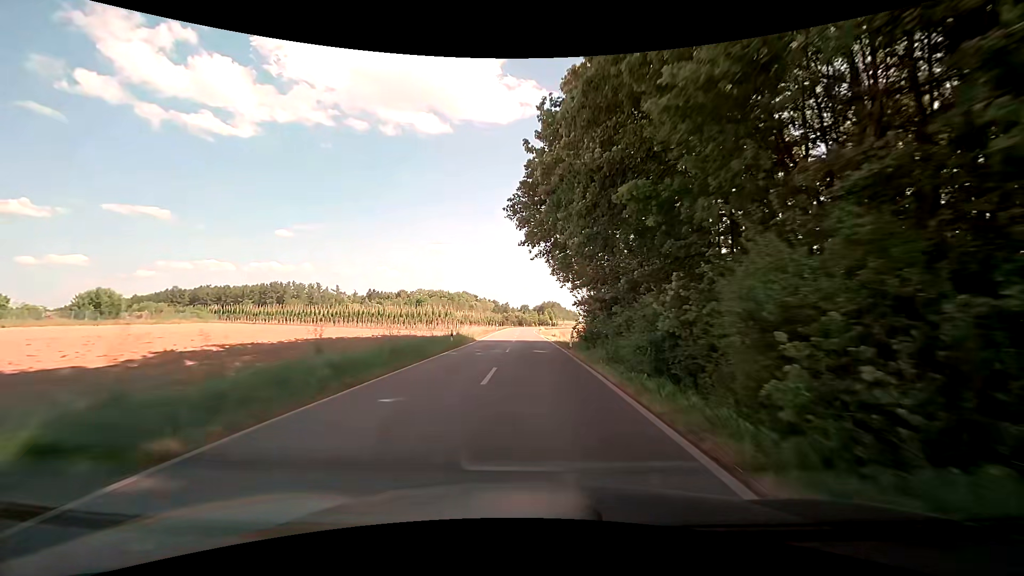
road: unclassified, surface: asphalt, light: Day
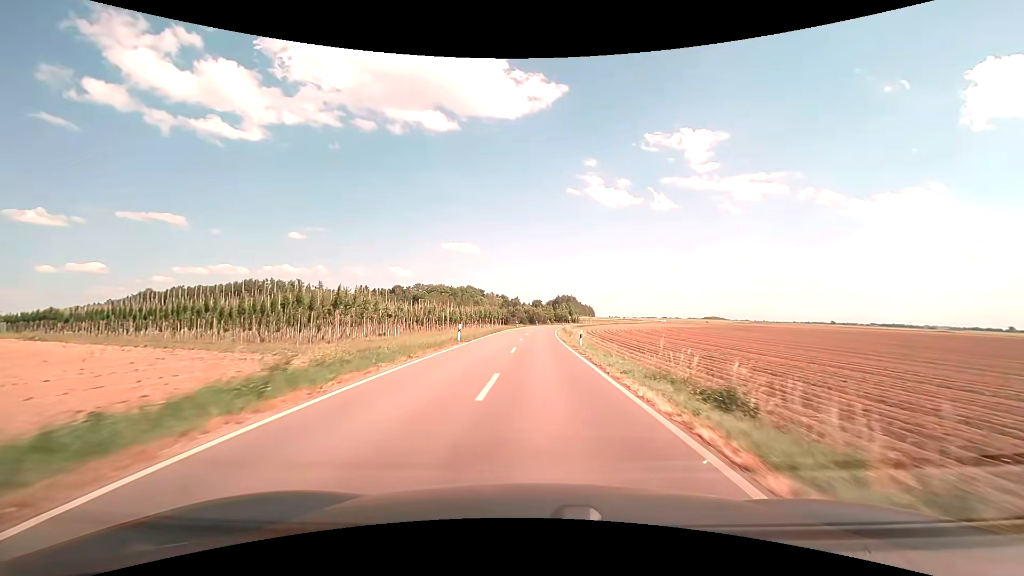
(-0.6, +50.9) m; -1°
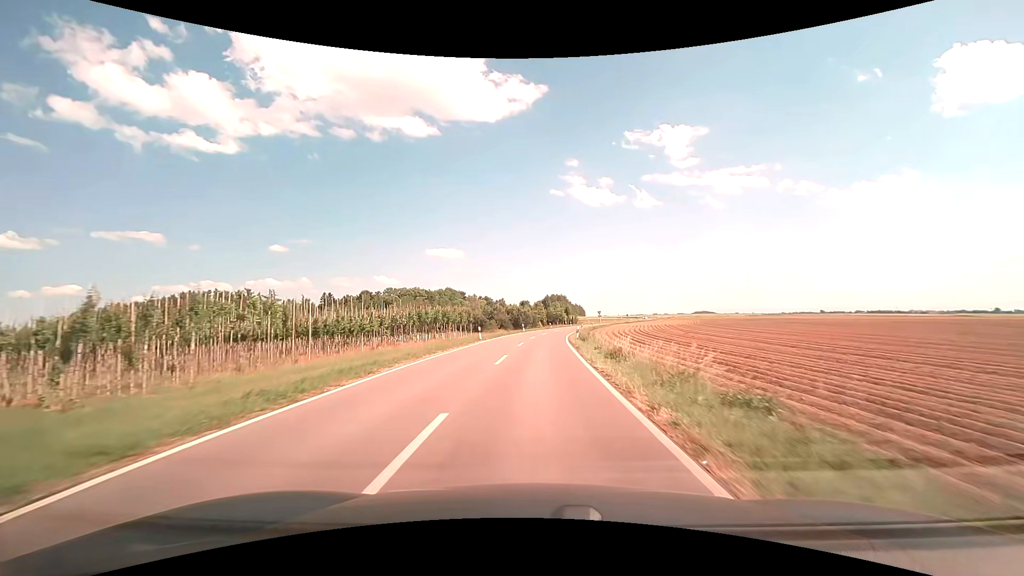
(+0.3, +41.4) m; +1°
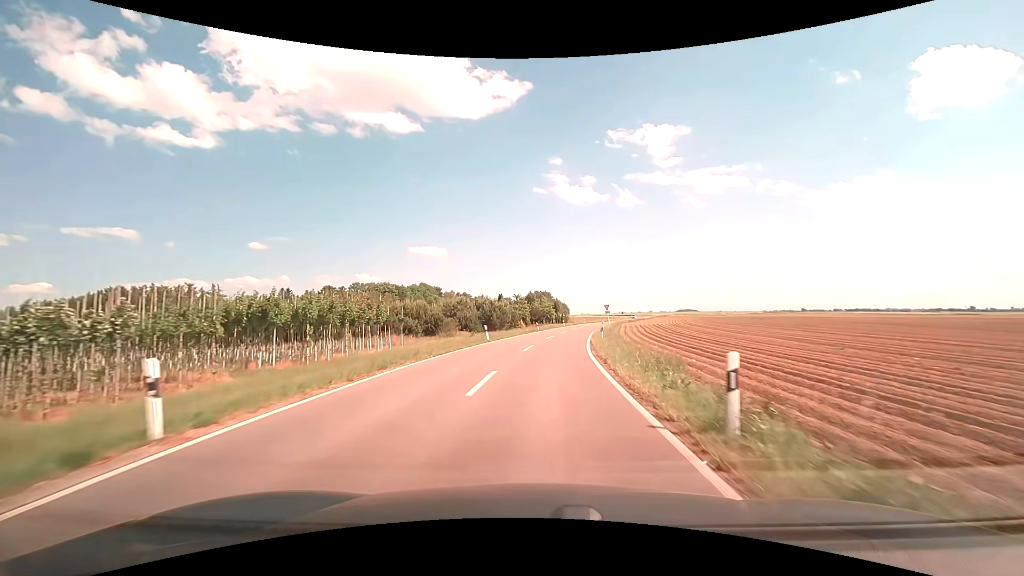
(+0.5, +30.5) m; +2°
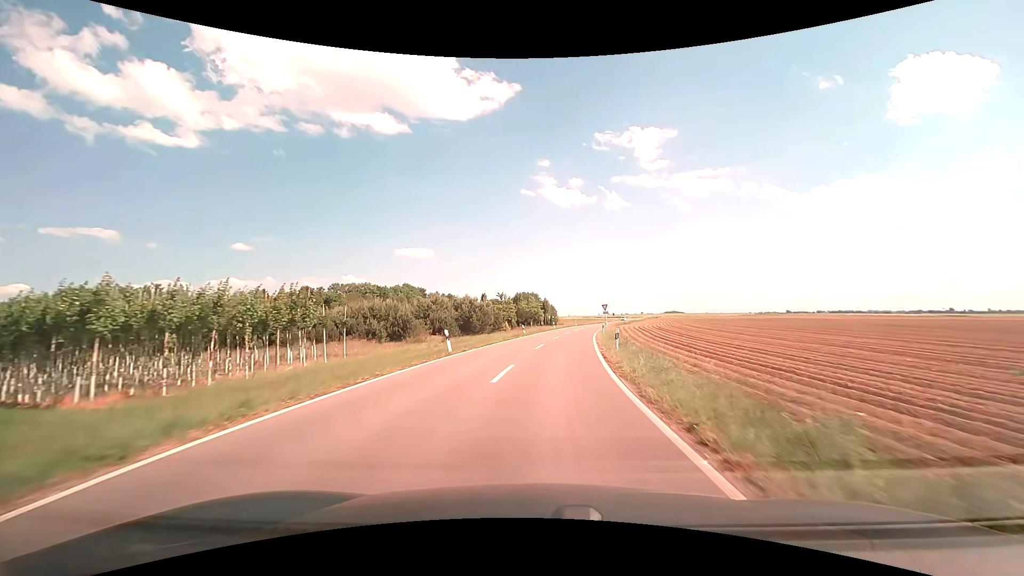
(+0.1, +10.1) m; +1°
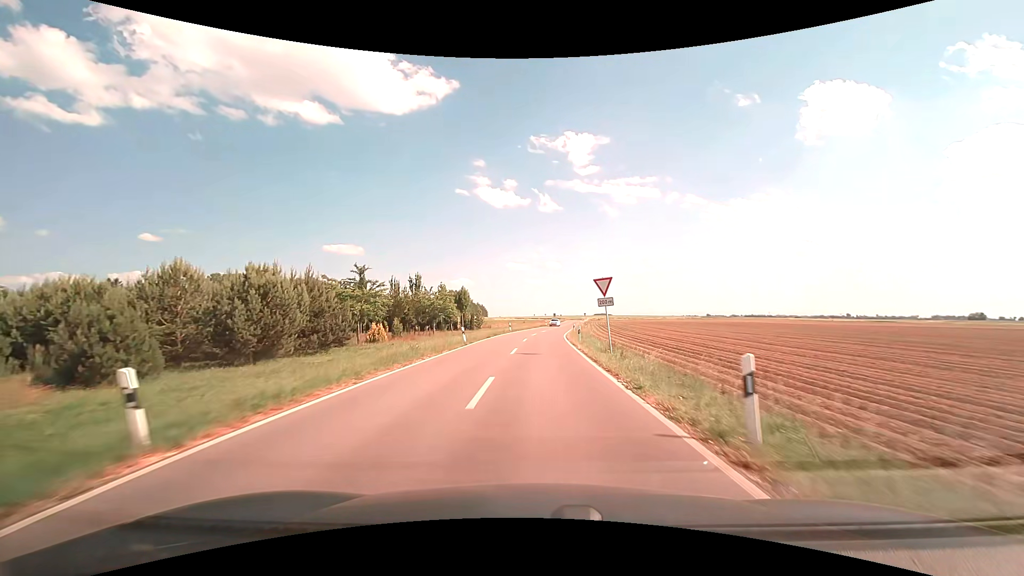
(+2.6, +39.3) m; +8°
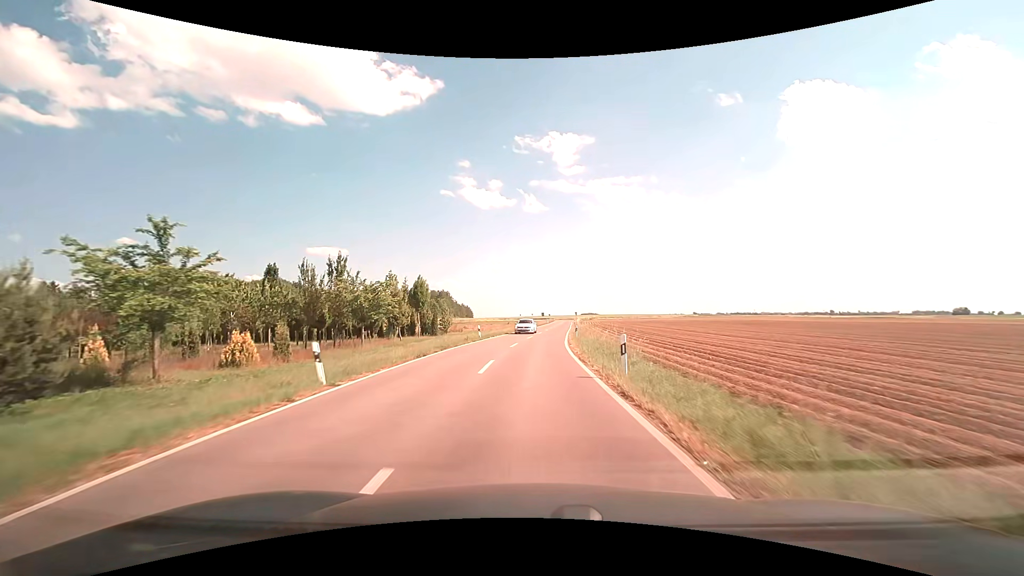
(+0.4, +19.1) m; +2°
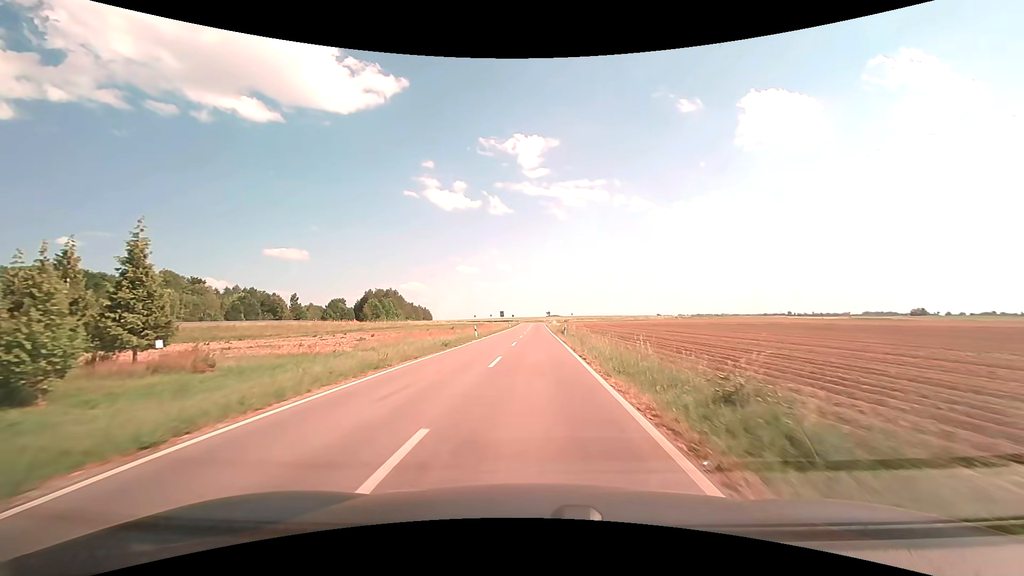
(+1.5, +46.5) m; +4°
(0, +10) (0, +20) (0, +30) (0, +40) (0, +50) (0, +60) (0, +70) (+1, +80) (+1, +90) (+1, +100) m
